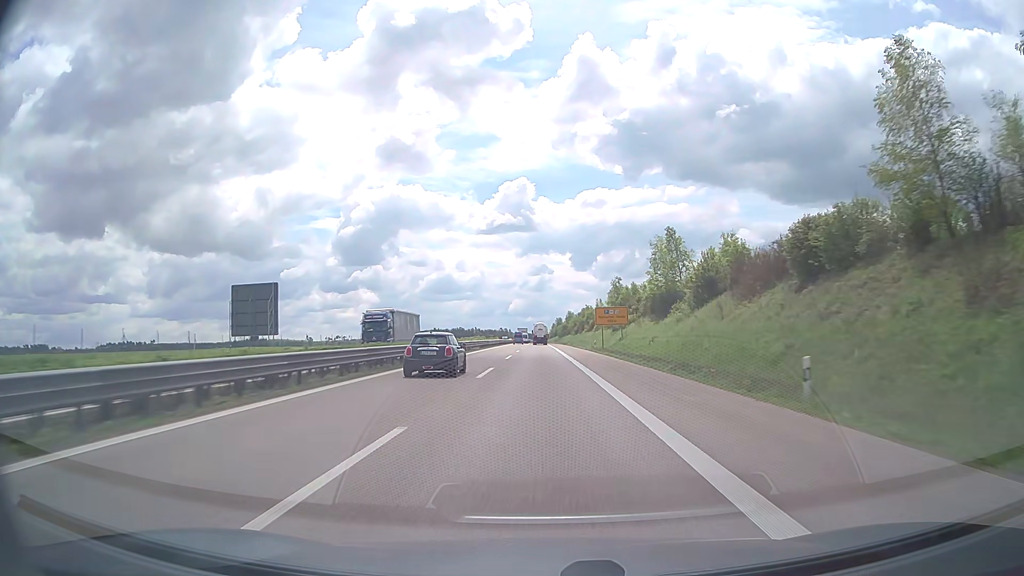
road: trunk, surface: asphalt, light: Day
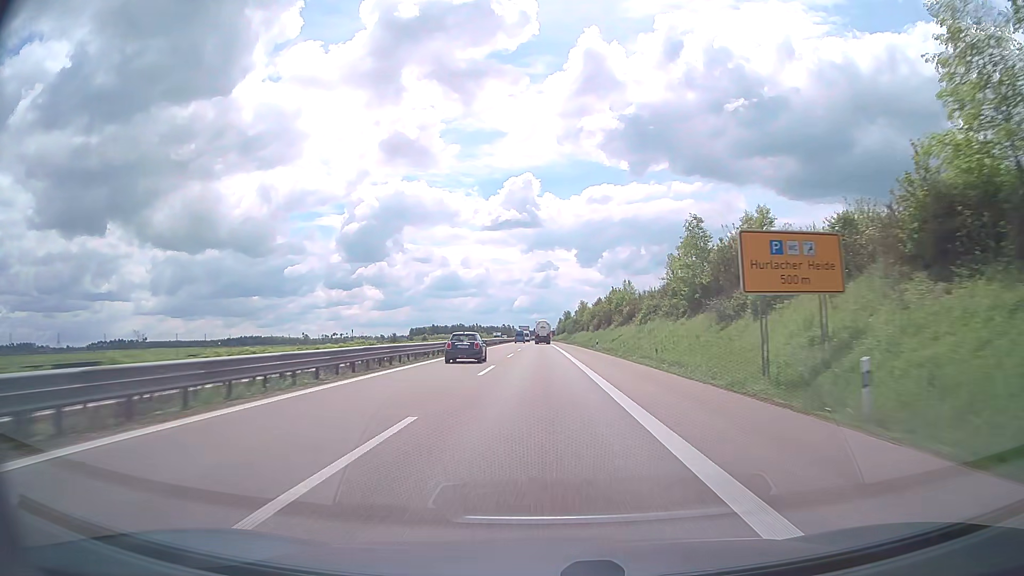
(-0.2, +52.6) m; 0°
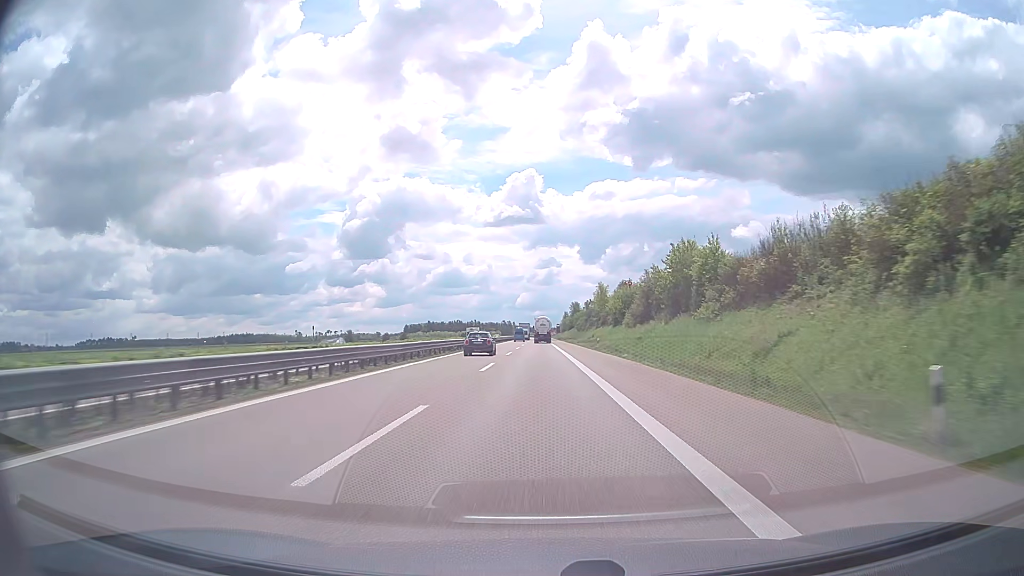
(-0.1, +52.3) m; 0°
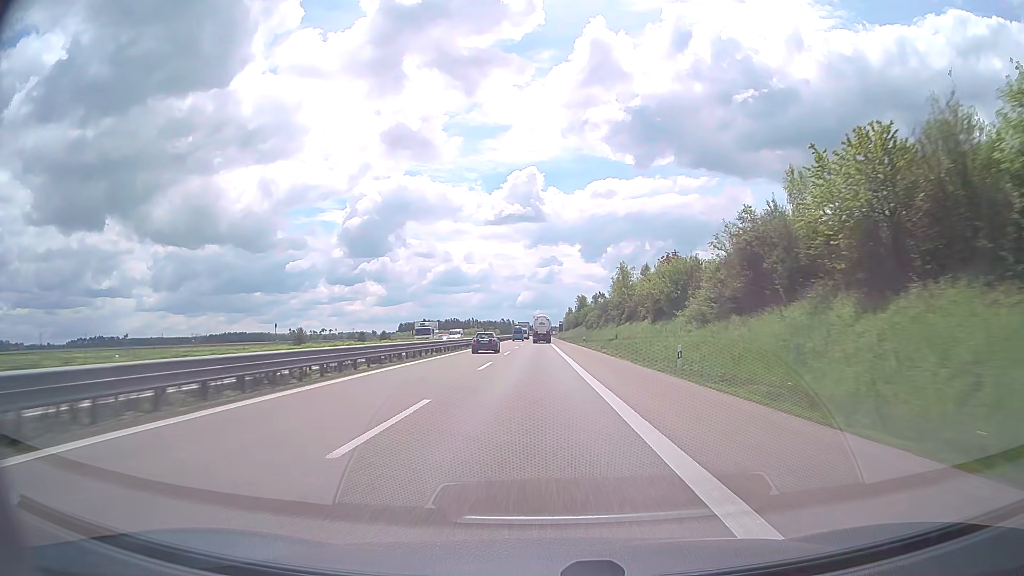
(-0.1, +34.4) m; 0°
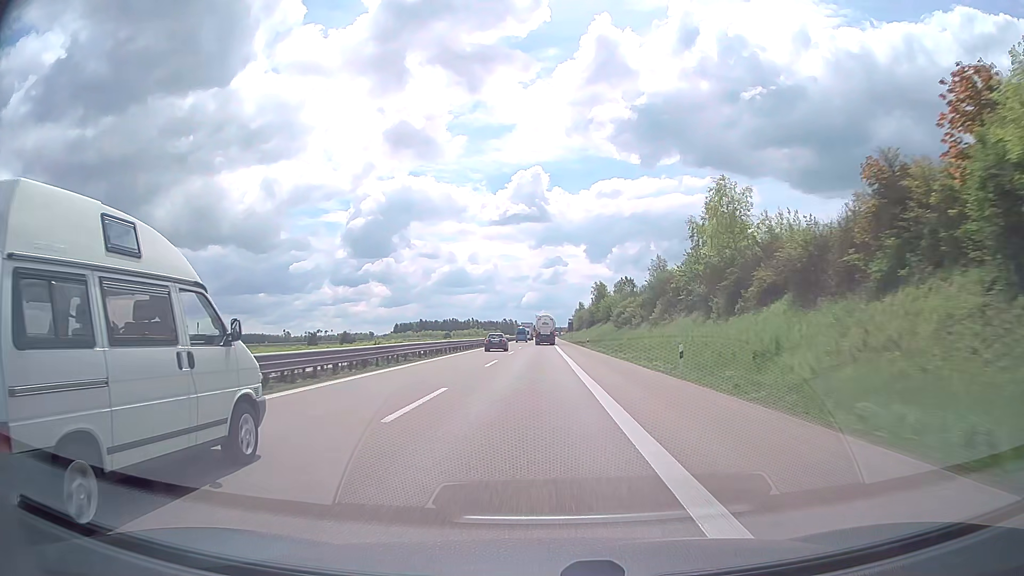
(-0.1, +50.5) m; 0°
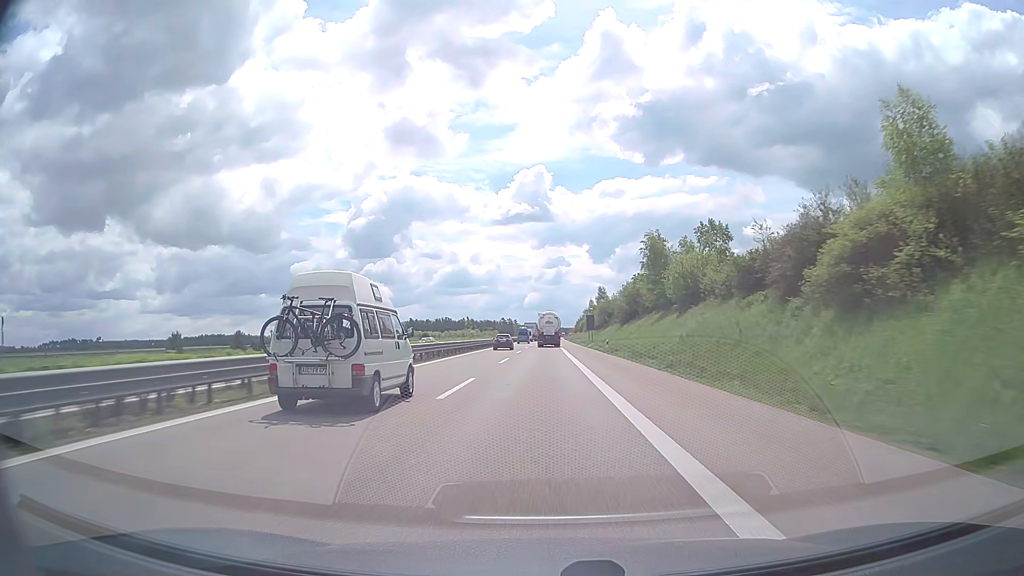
(-0.2, +67.8) m; 0°
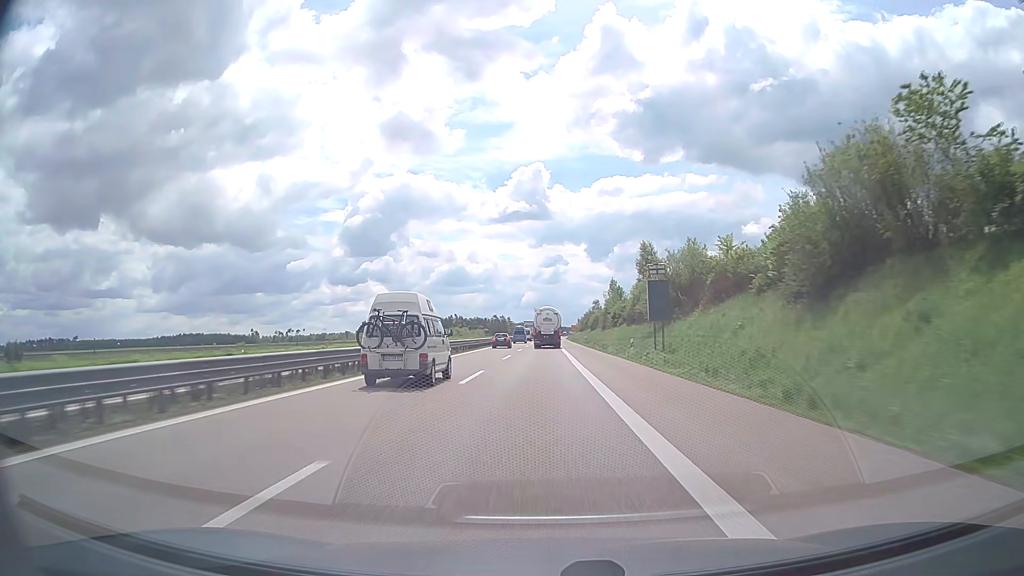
(+0.4, +67.7) m; 0°
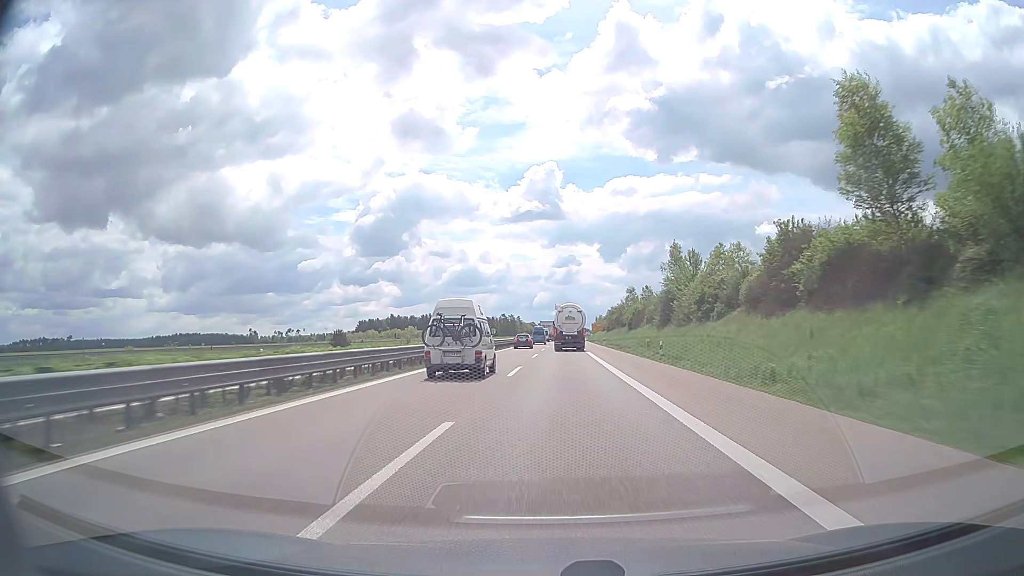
(-0.3, +50.2) m; -1°
(0, +10) (0, +20) (0, +30) (0, +40) (0, +50) (0, +60) (0, +70) (0, +80) (0, +90) (0, +100) m
